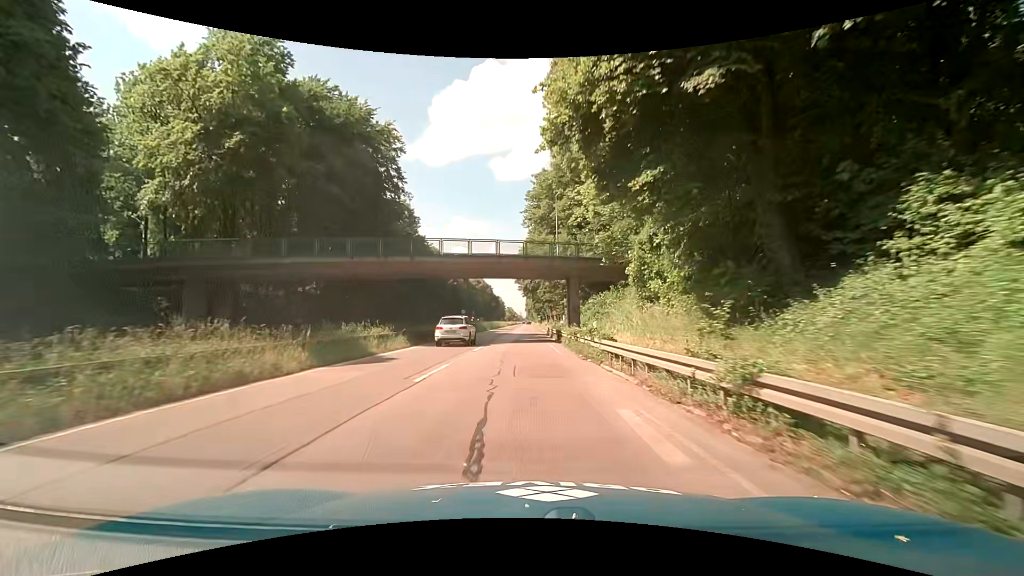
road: trunk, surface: asphalt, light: Day
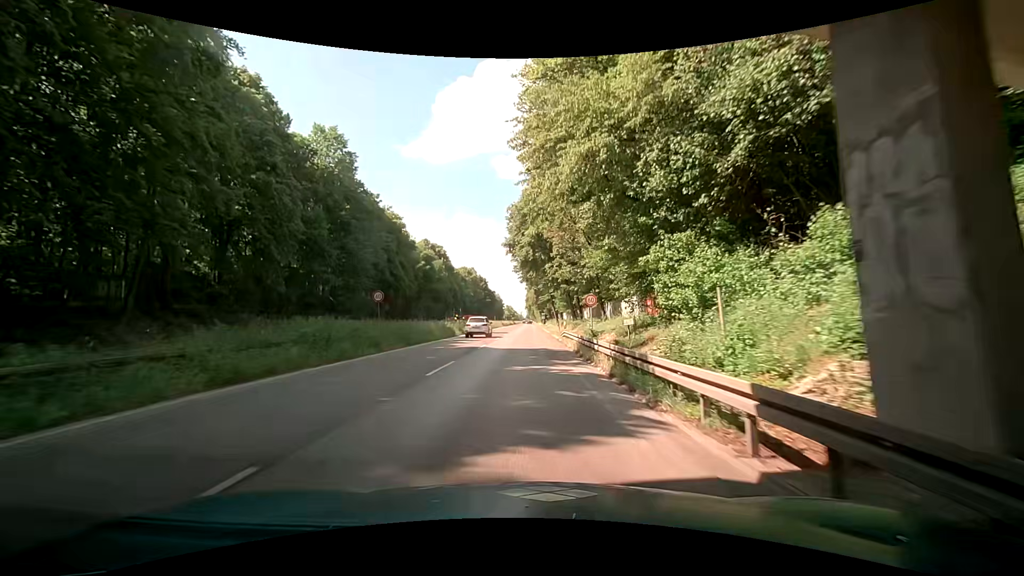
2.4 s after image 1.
(-0.4, +35.4) m; 0°
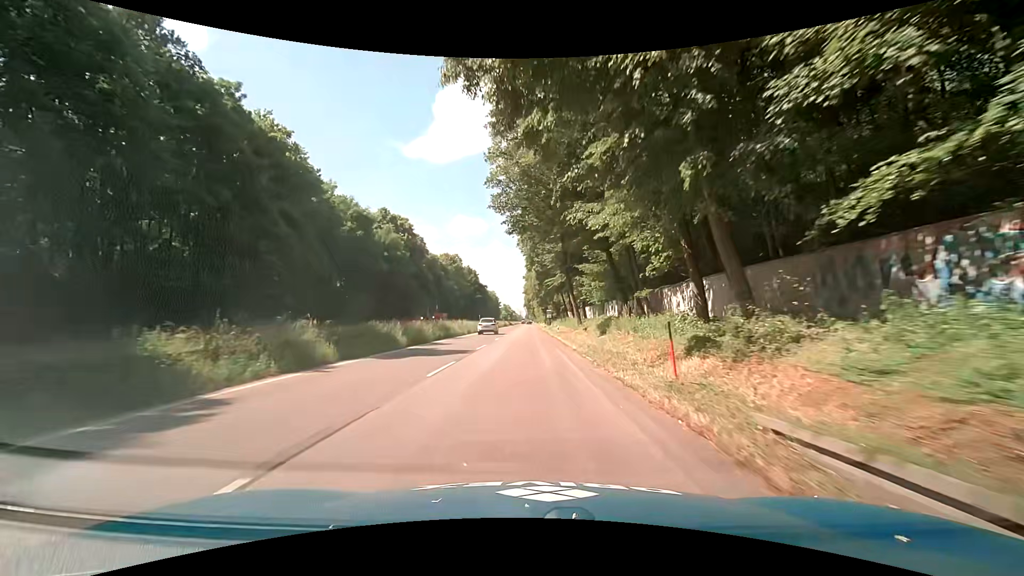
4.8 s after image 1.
(-0.3, +36.4) m; -1°
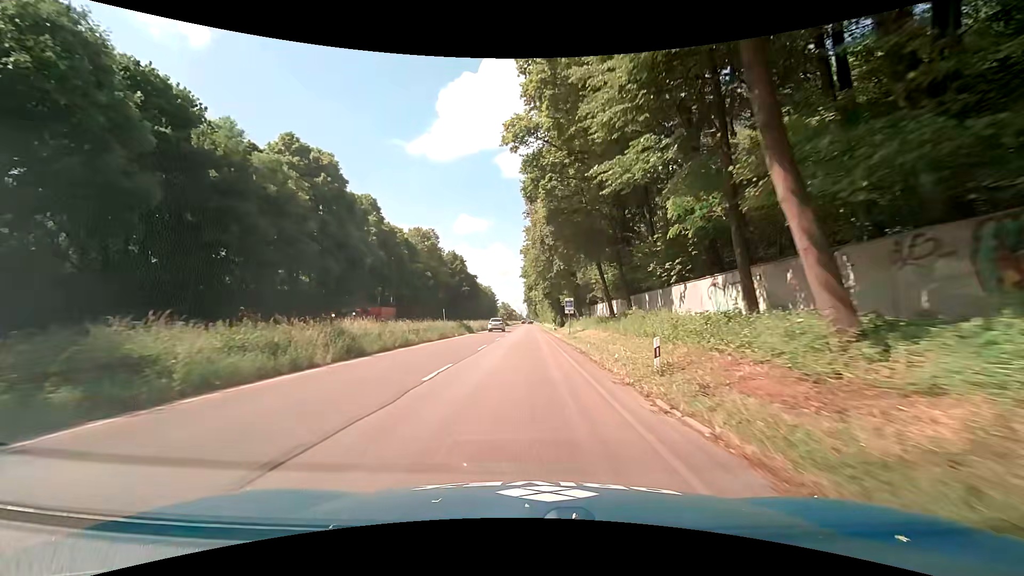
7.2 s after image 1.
(+0.6, +37.2) m; +1°
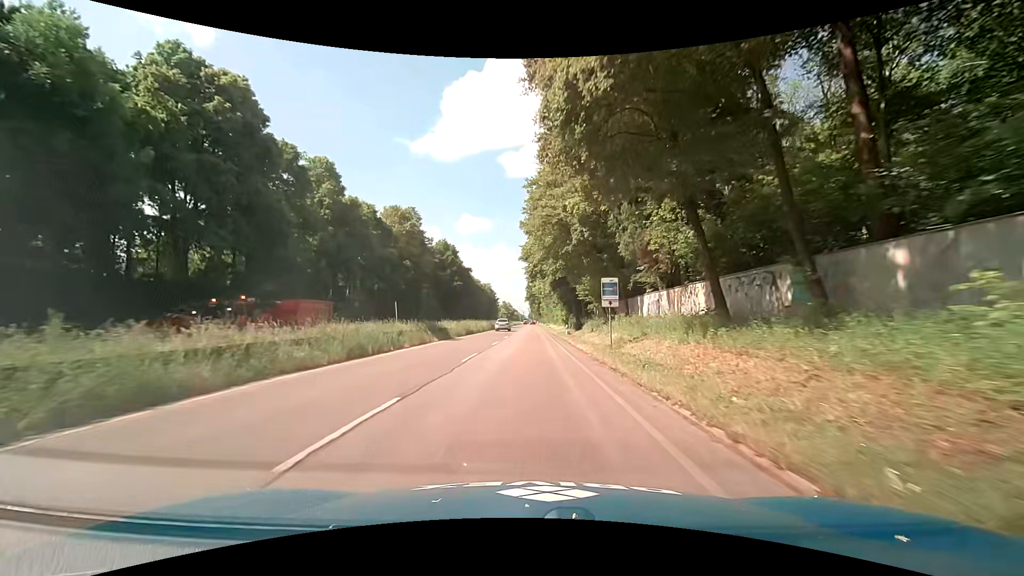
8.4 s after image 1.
(+0.1, +18.8) m; -1°
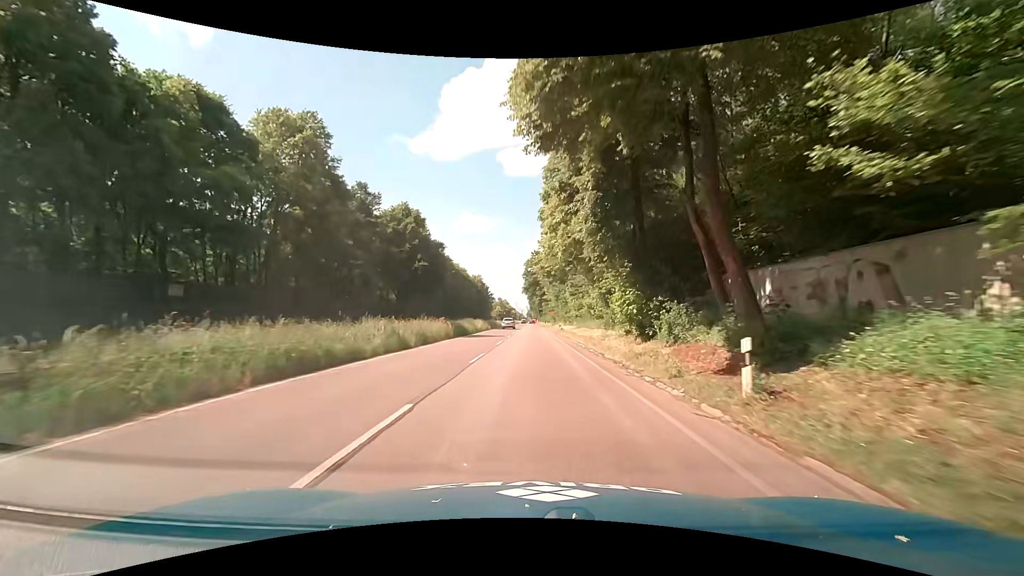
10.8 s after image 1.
(+0.3, +37.1) m; 0°
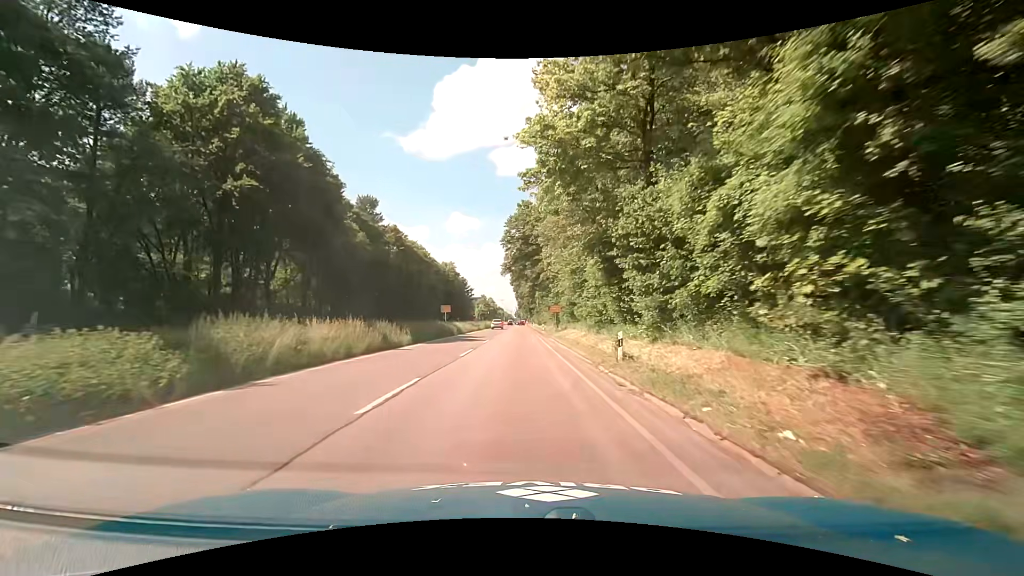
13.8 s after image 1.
(+1.3, +44.3) m; +2°
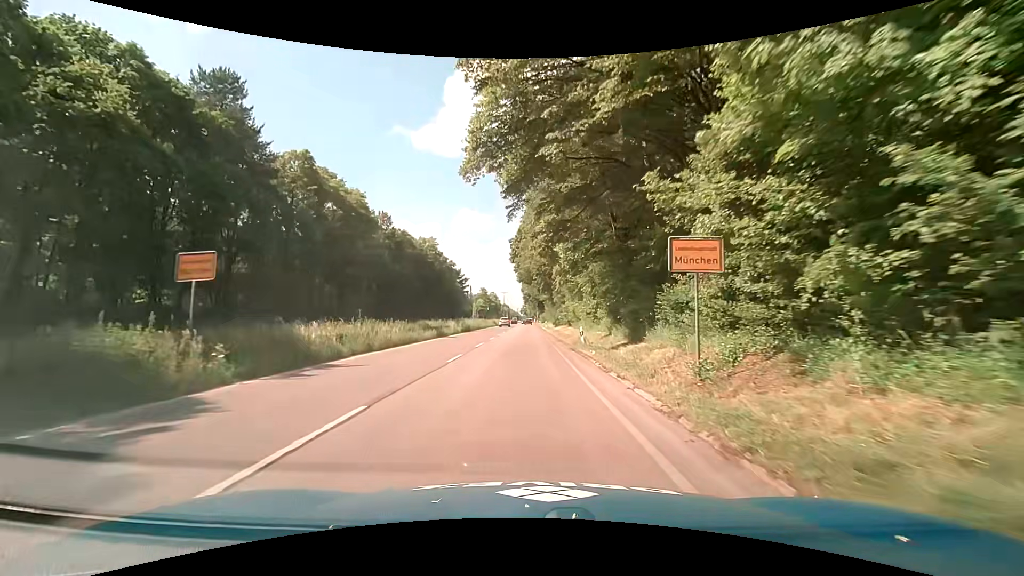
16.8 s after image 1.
(-0.3, +39.6) m; 0°
(0, +10) (0, +20) (0, +30) (0, +40) (-1, +50) (-1, +60) (-1, +70) (-1, +80) (-1, +90) (-1, +100) m
